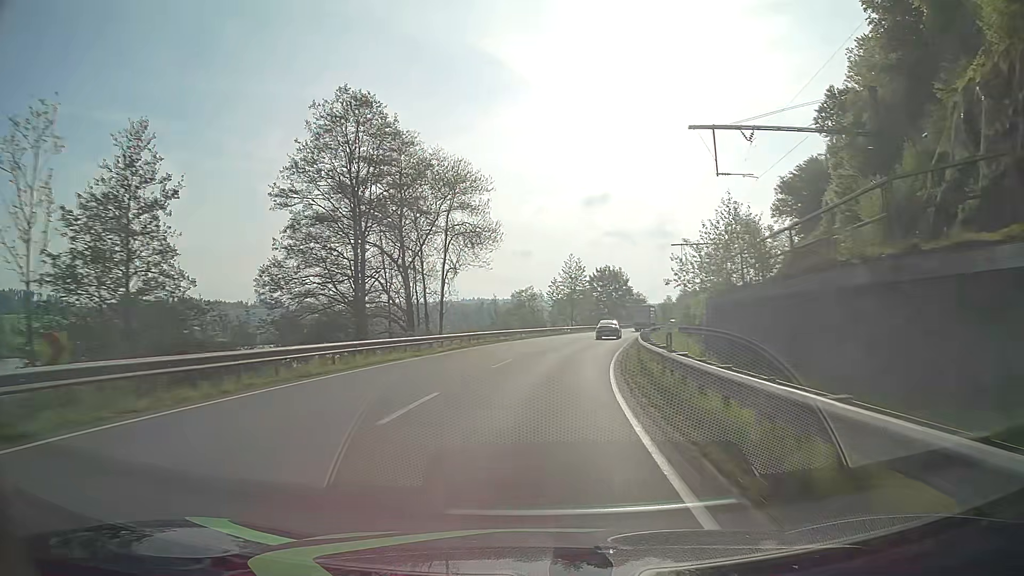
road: primary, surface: asphalt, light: Day
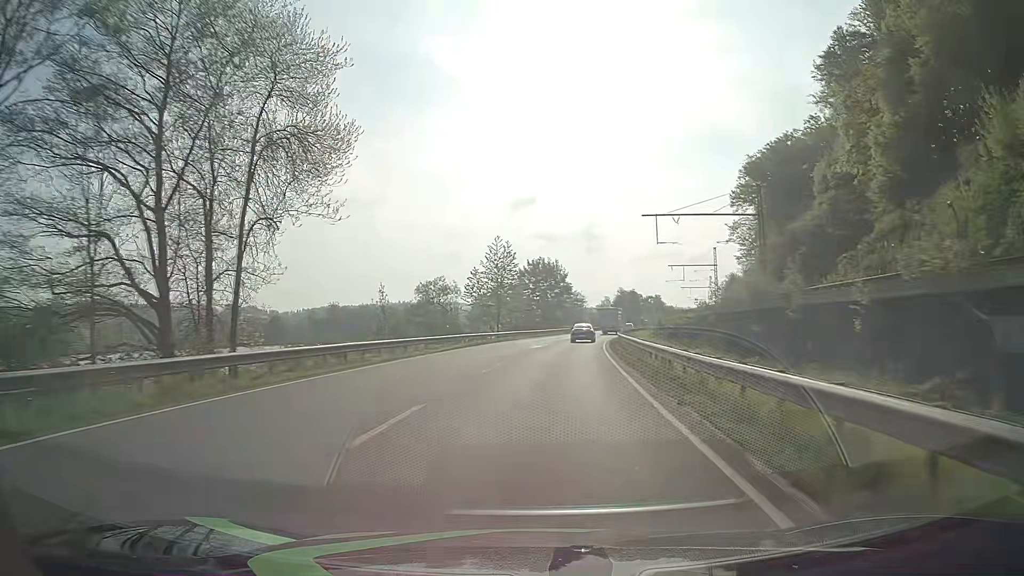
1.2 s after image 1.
(+1.4, +24.9) m; +6°
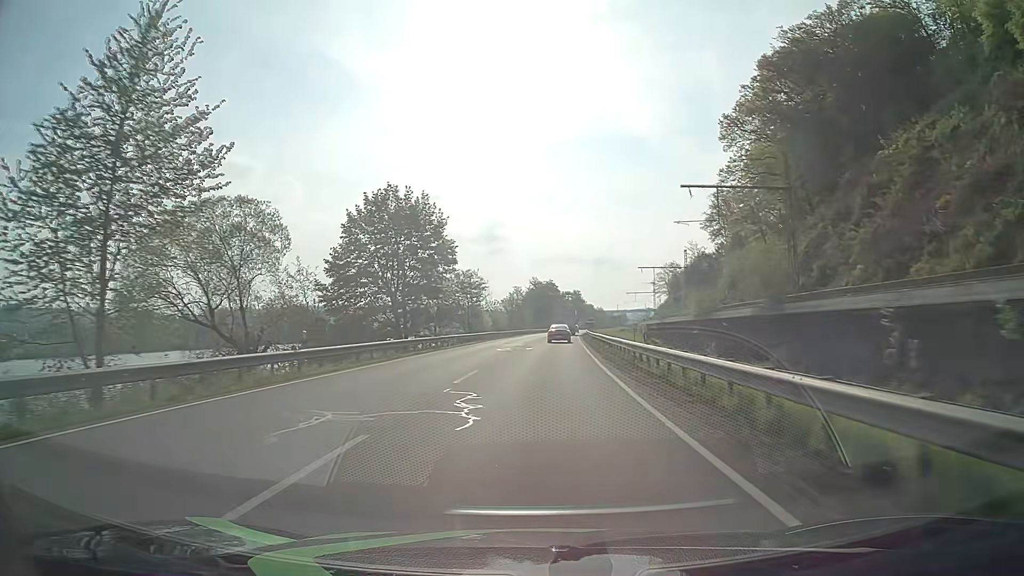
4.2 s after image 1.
(+5.3, +62.2) m; +8°
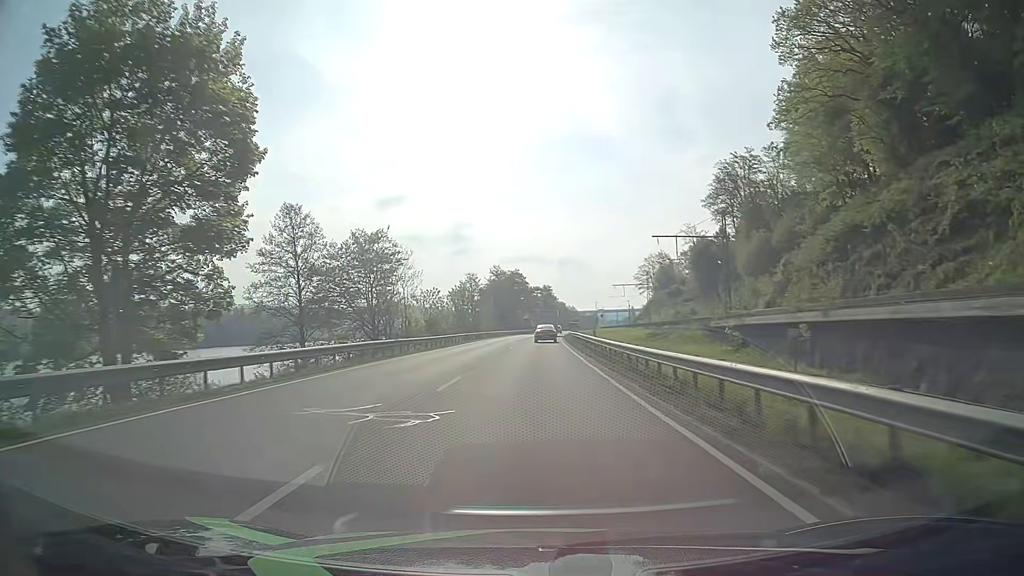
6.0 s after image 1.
(+1.1, +37.6) m; +3°
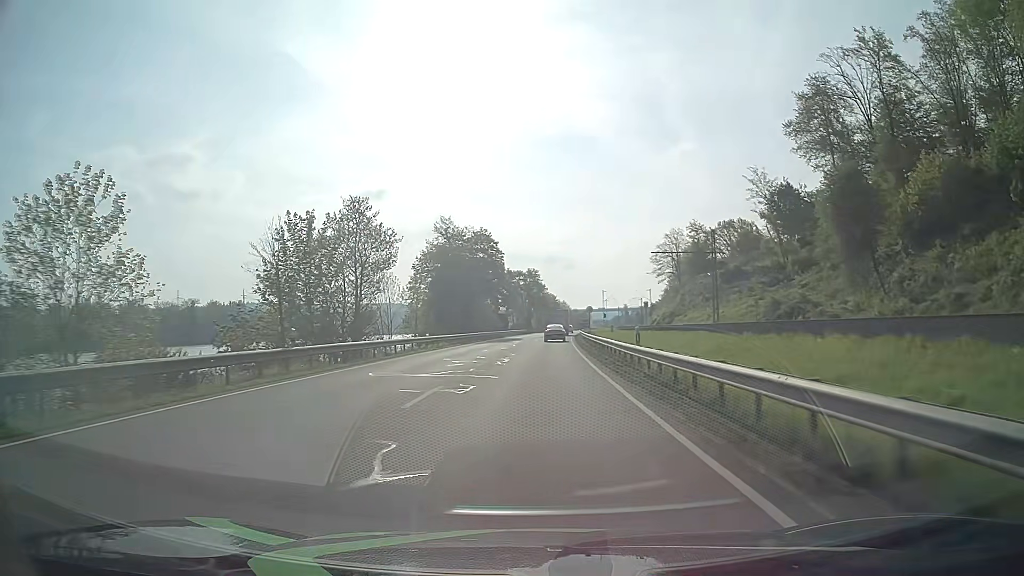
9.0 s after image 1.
(+0.9, +62.8) m; +1°
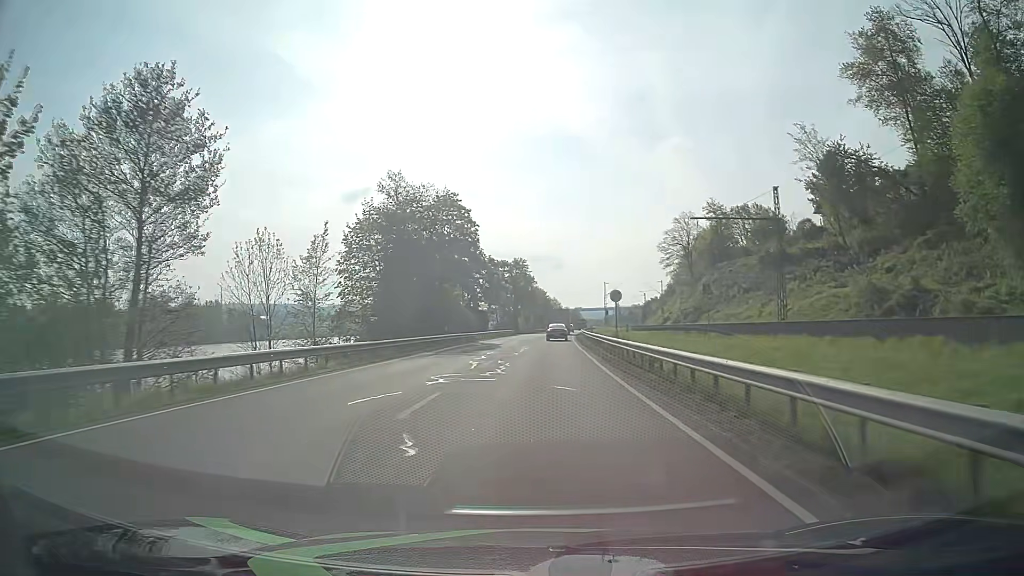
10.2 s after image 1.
(+0.1, +25.1) m; +1°
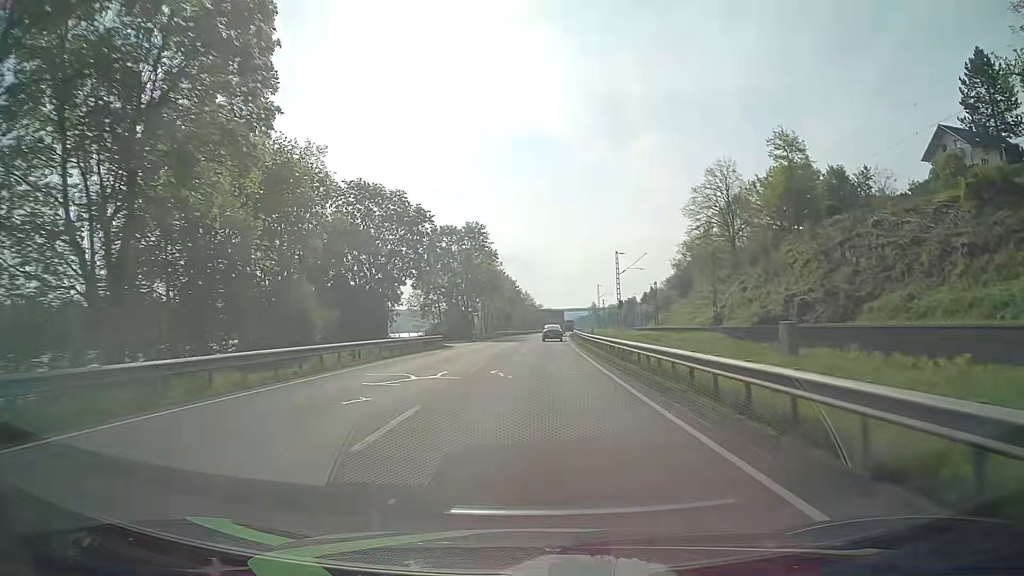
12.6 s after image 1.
(+1.0, +50.3) m; +2°
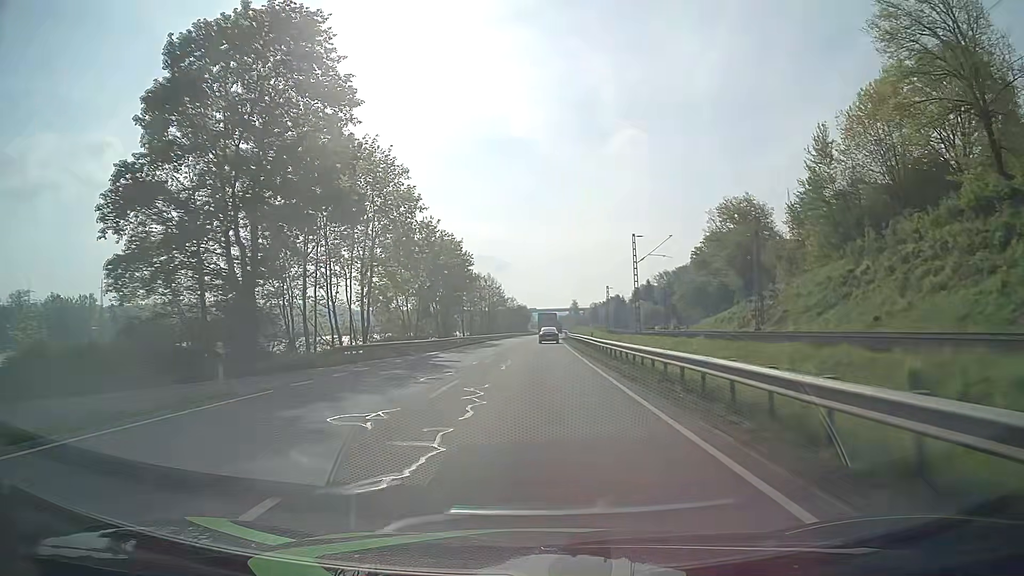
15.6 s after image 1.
(+1.6, +66.0) m; +2°
(0, +10) (0, +20) (0, +30) (0, +40) (+1, +50) (+1, +60) (+1, +70) (+1, +80) (+2, +90) (+2, +100) m
